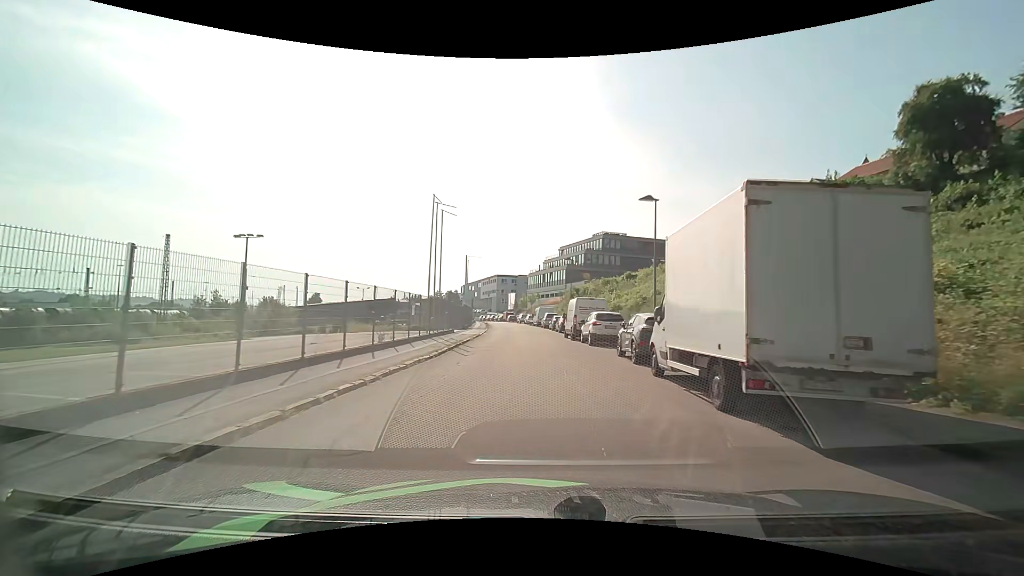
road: residential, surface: asphalt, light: Day
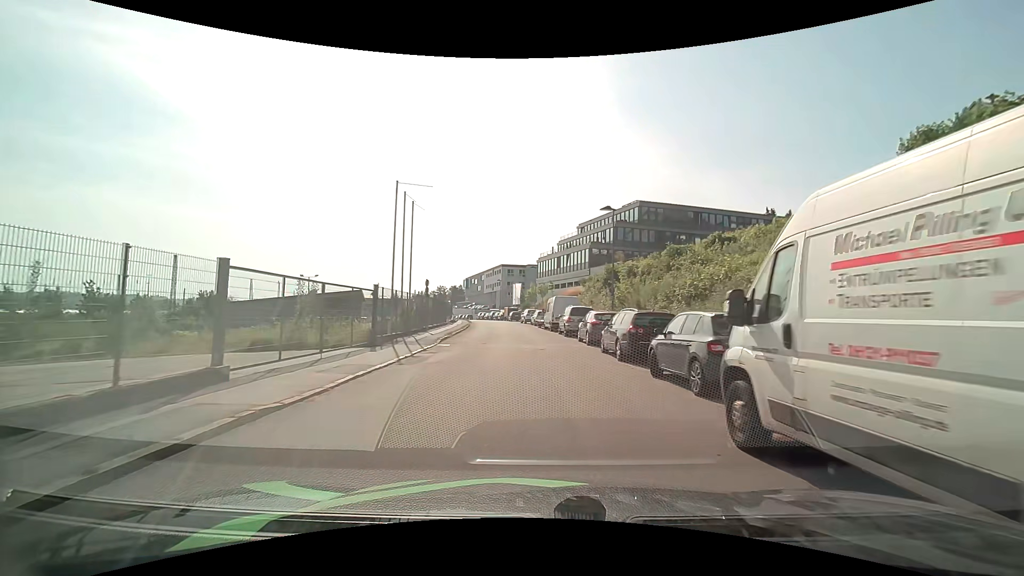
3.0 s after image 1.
(-0.2, +27.5) m; -1°
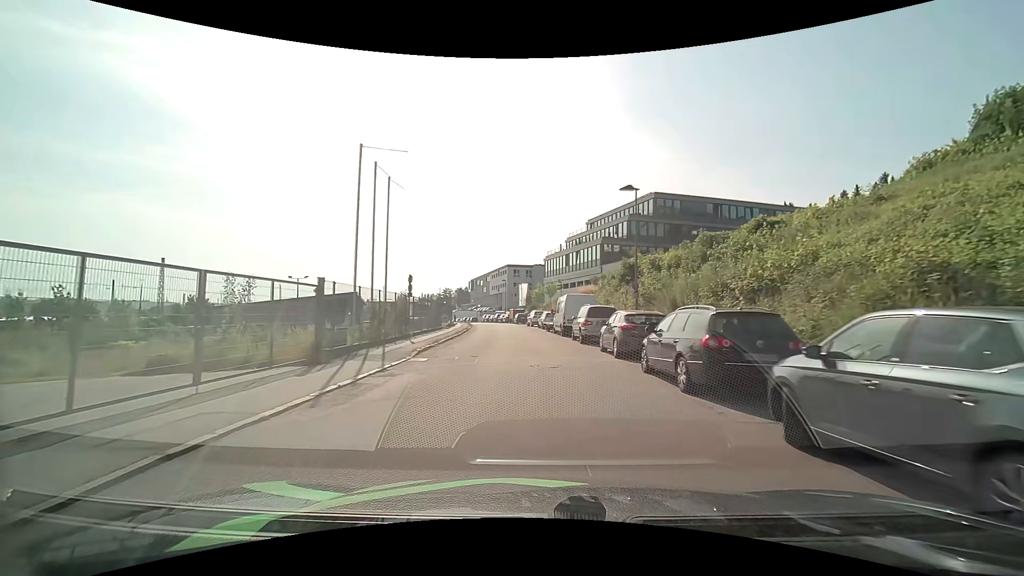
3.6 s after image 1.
(-0.1, +5.6) m; -1°
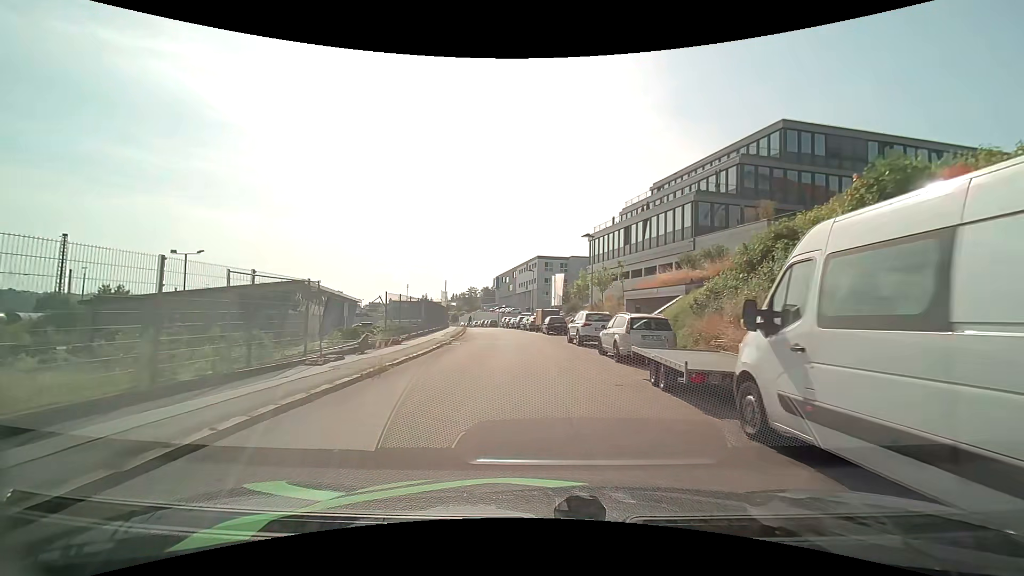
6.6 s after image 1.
(-0.9, +27.2) m; -4°
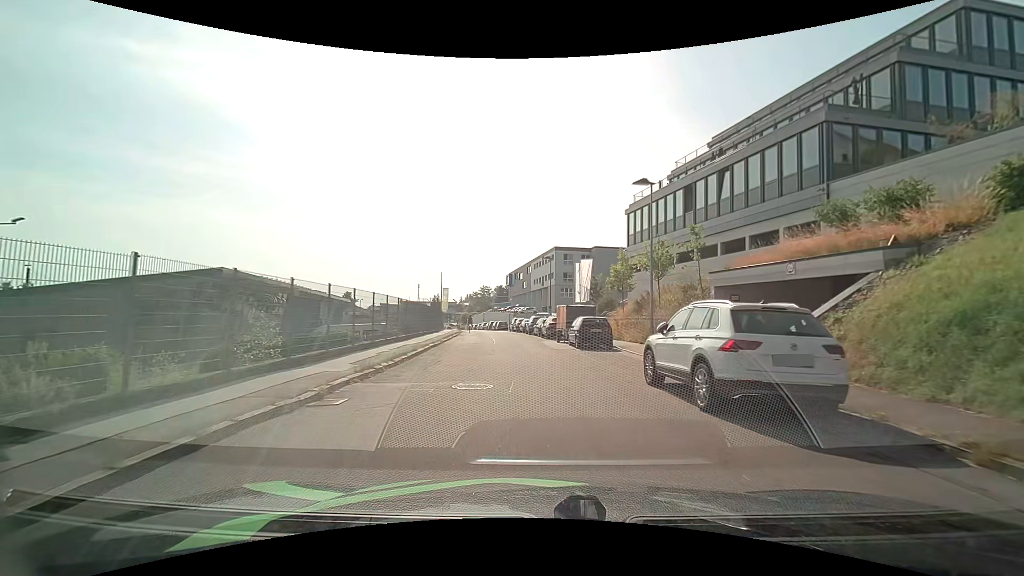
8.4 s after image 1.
(-0.2, +15.9) m; -2°
(0, +10) (0, +20) (-1, +30) (-2, +40) (-3, +50) (-5, +60) (-6, +70) (-8, +79) (-10, +89) (-12, +99) m
